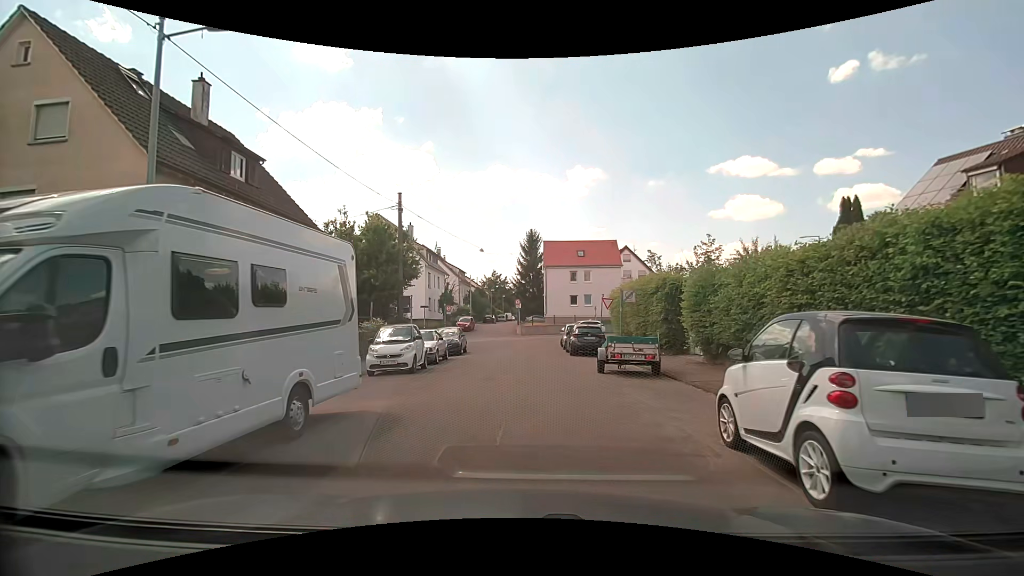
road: tertiary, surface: asphalt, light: Day
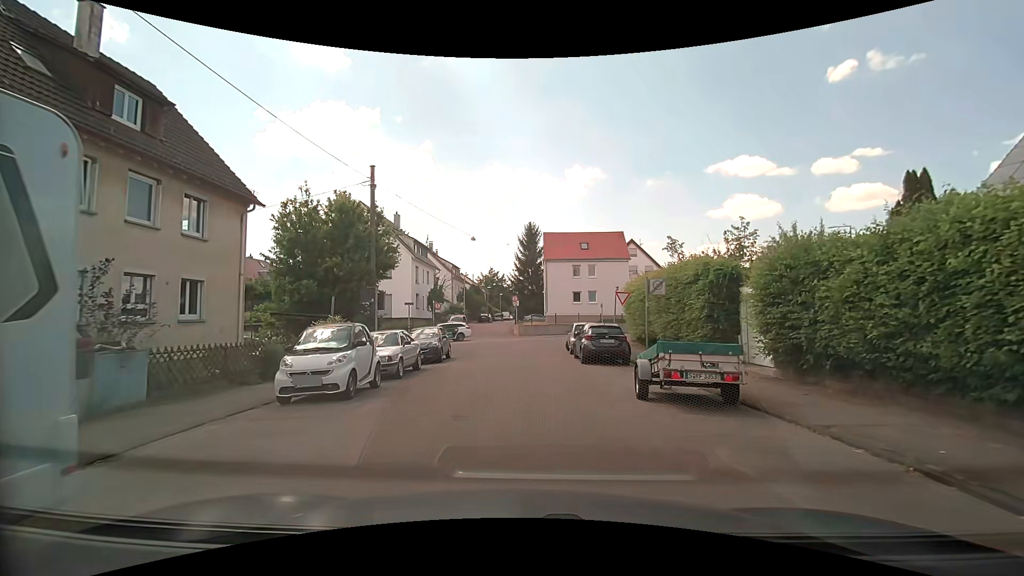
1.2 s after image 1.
(0.0, +5.4) m; +2°
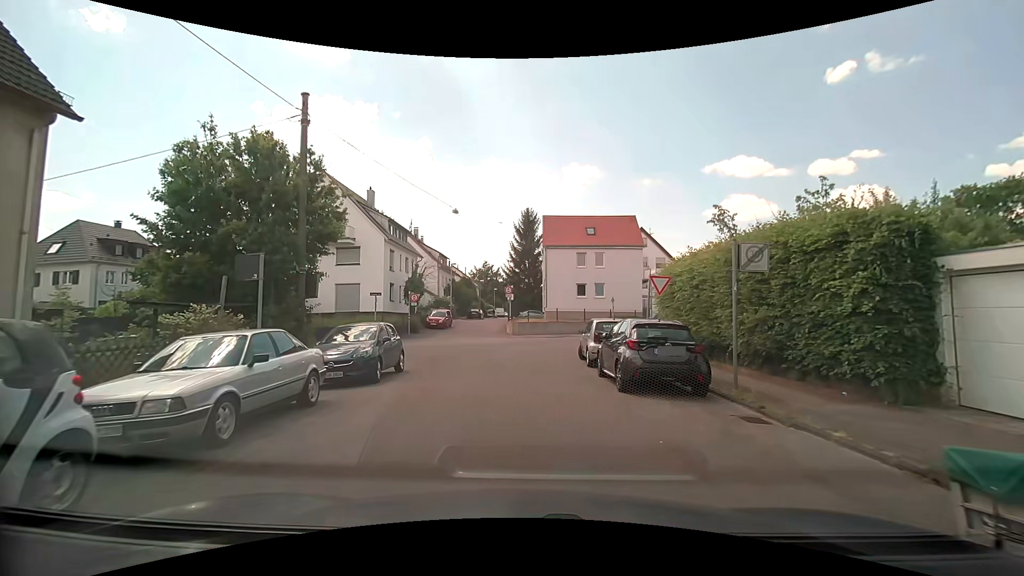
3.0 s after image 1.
(-0.2, +8.1) m; -1°
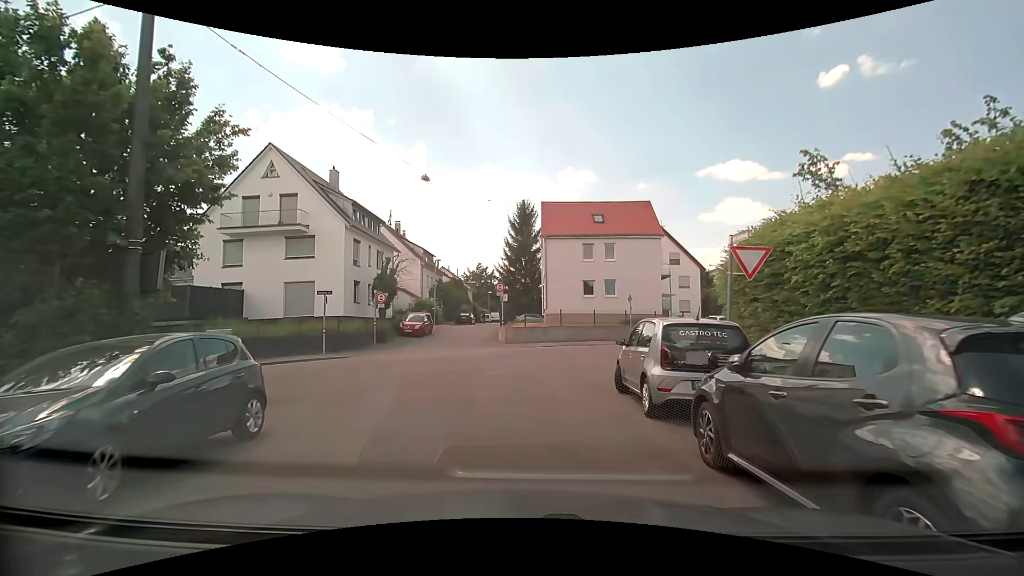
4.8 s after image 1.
(0.0, +7.7) m; 0°
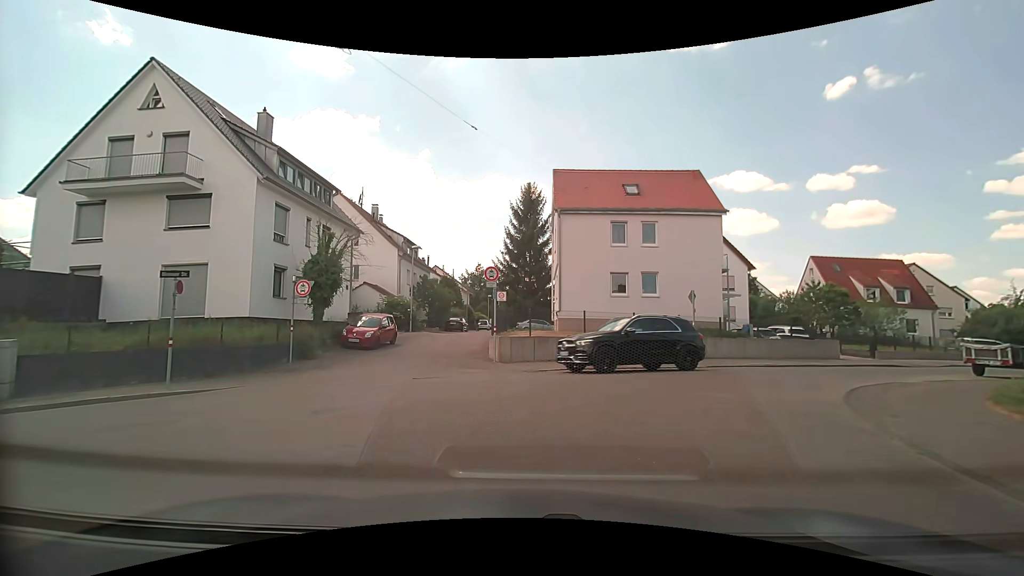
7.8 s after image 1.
(-0.1, +11.0) m; 0°
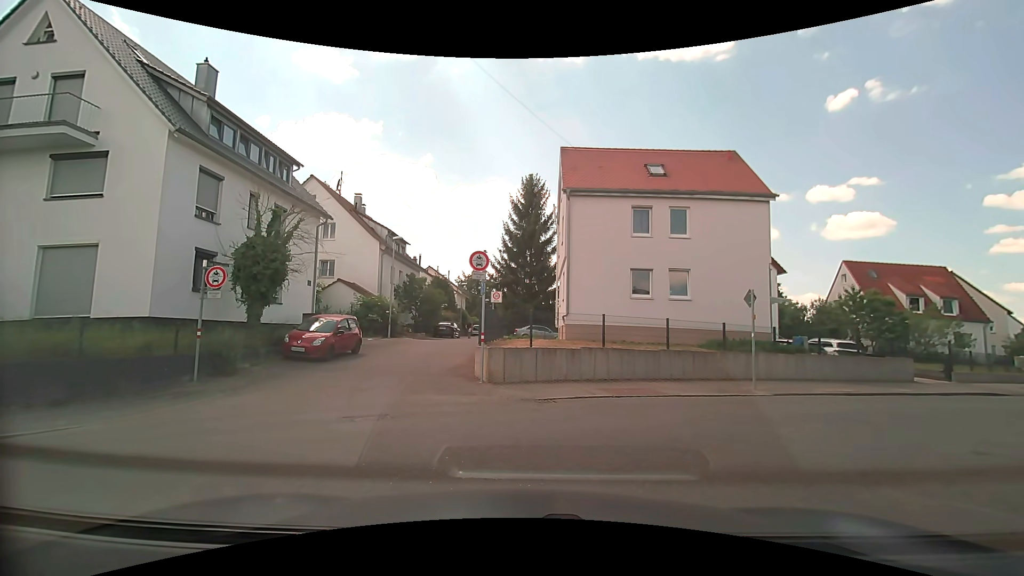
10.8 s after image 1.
(-0.1, +5.1) m; -2°
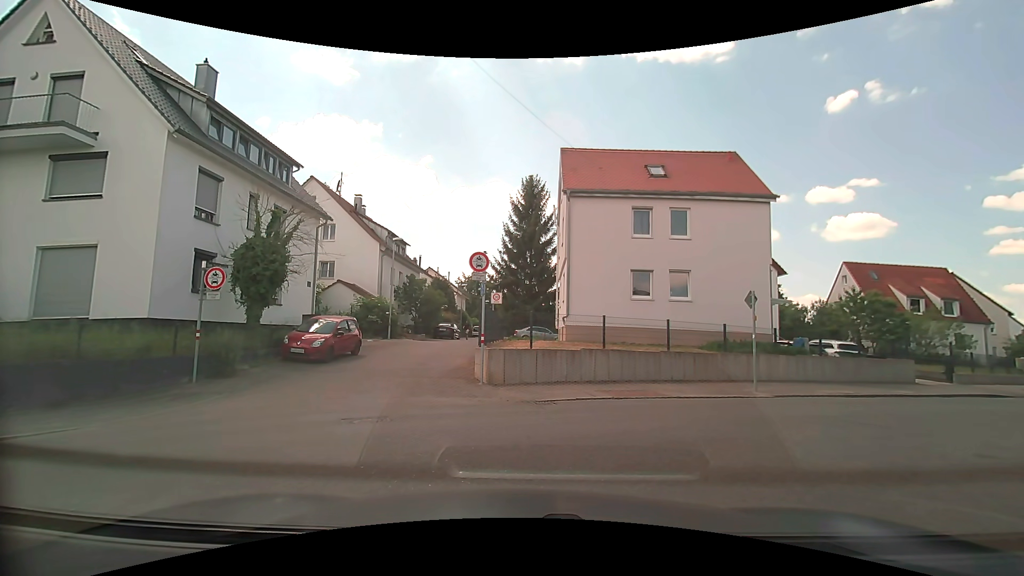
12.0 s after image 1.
(0.0, +0.1) m; 0°
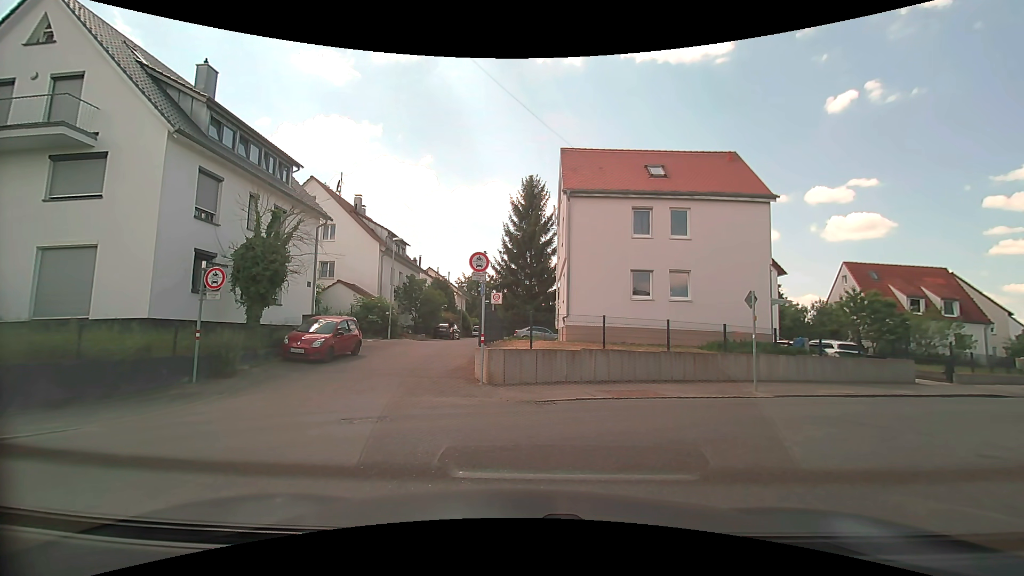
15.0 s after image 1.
(0.0, 0.0) m; 0°
(-4, +8) (-14, +7) (-23, +4) (-33, 0) (-42, -4) (-51, -8) (-60, -12) (-69, -16) (-78, -21) (-87, -25) m
